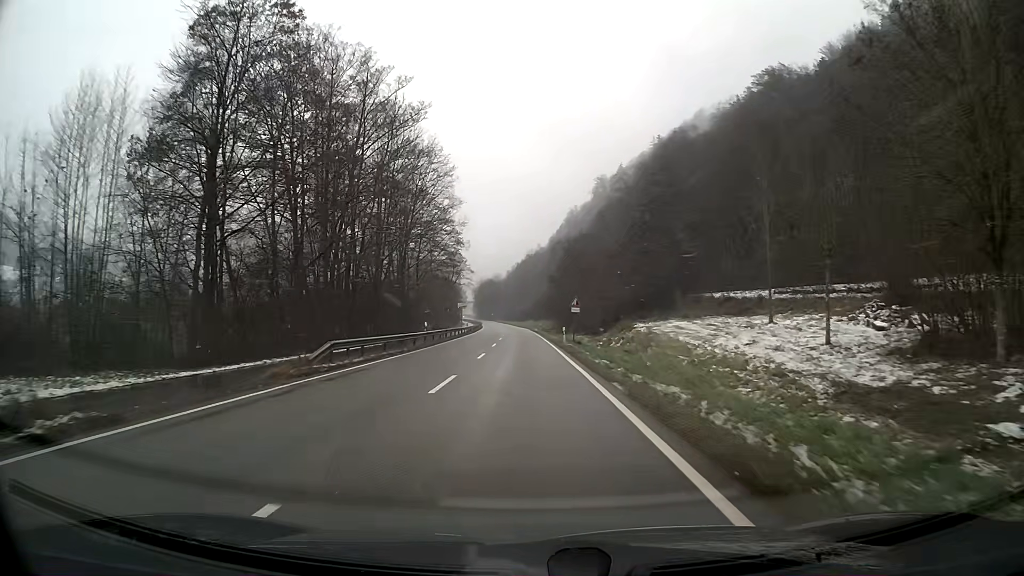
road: primary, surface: asphalt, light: Day
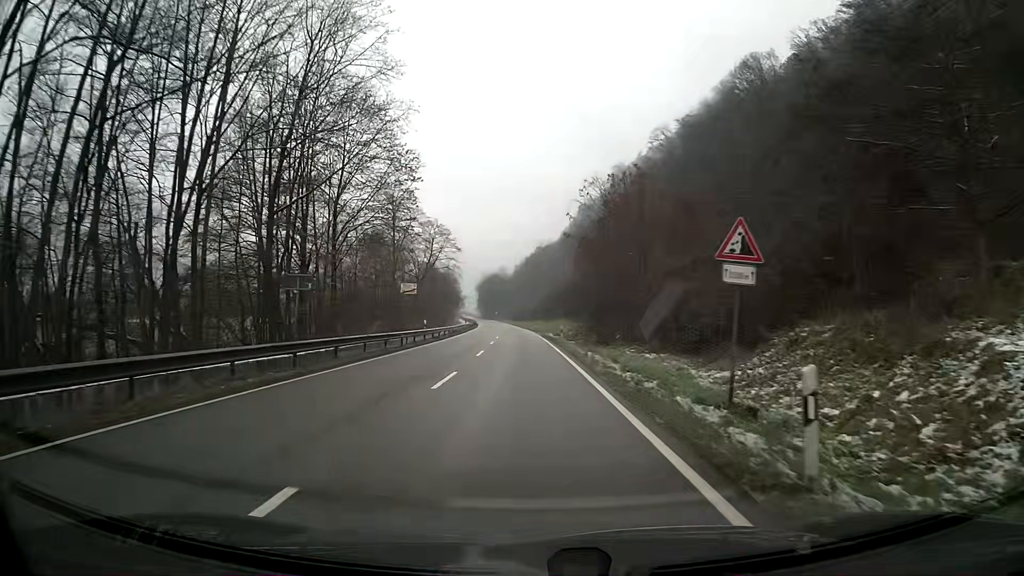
(-0.2, +35.8) m; -1°
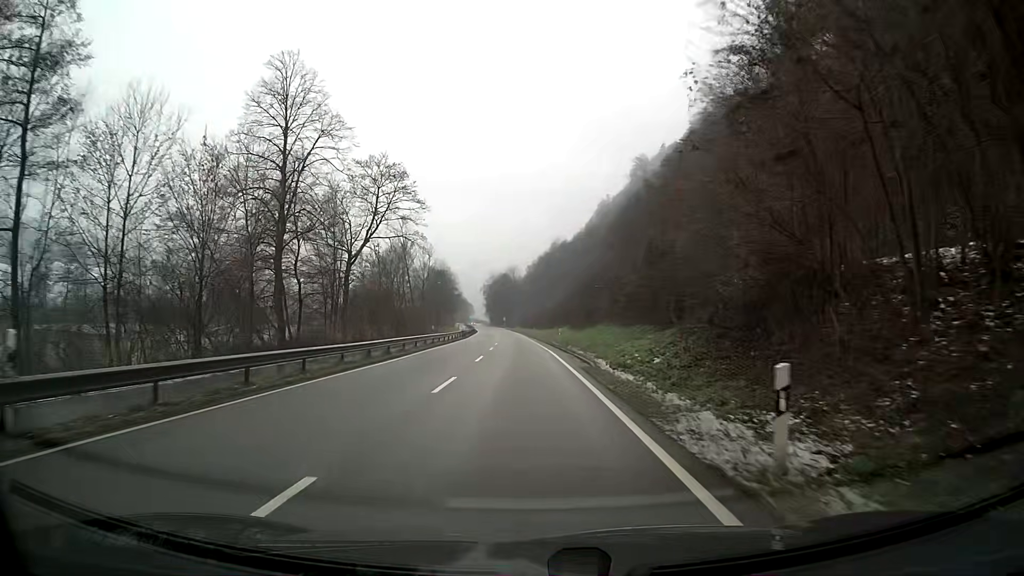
(-0.4, +35.7) m; -1°
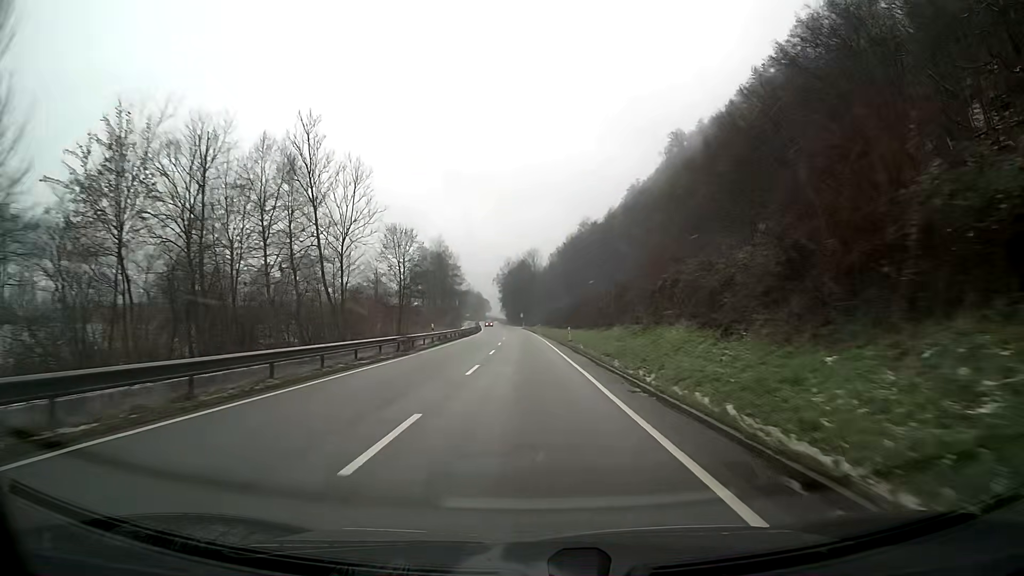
(-0.8, +44.2) m; -2°
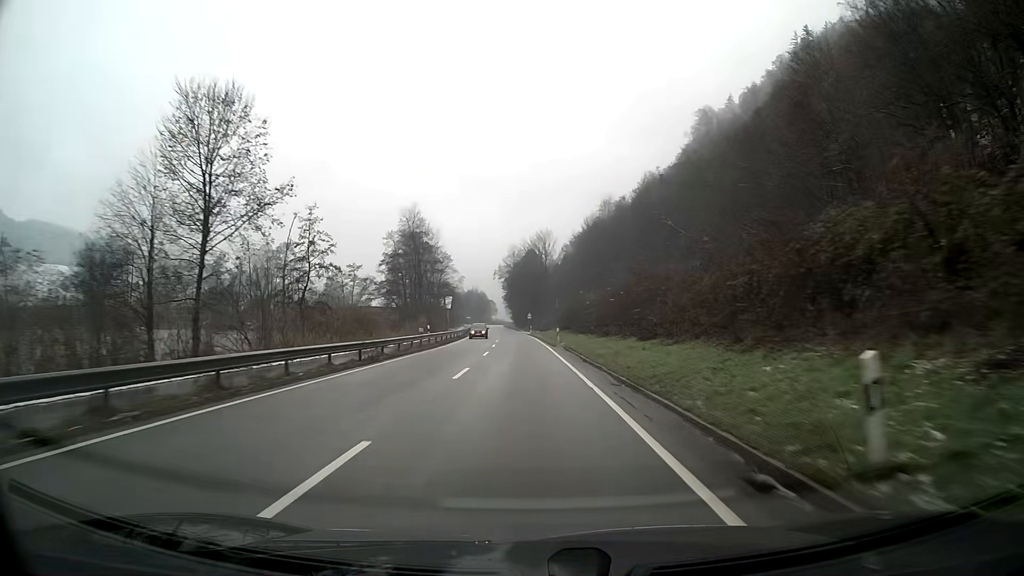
(-0.3, +39.0) m; -1°
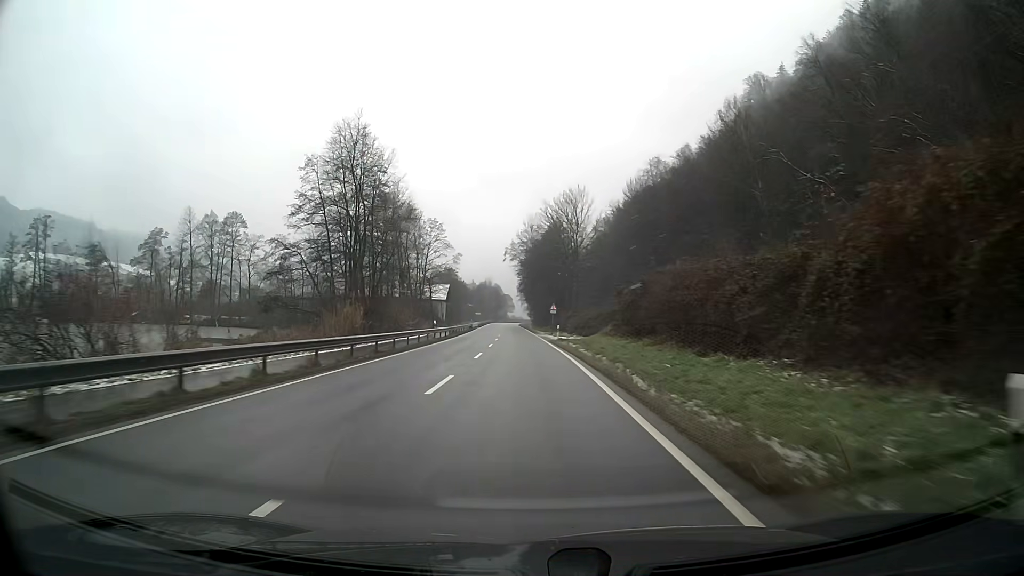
(-0.6, +41.7) m; -2°
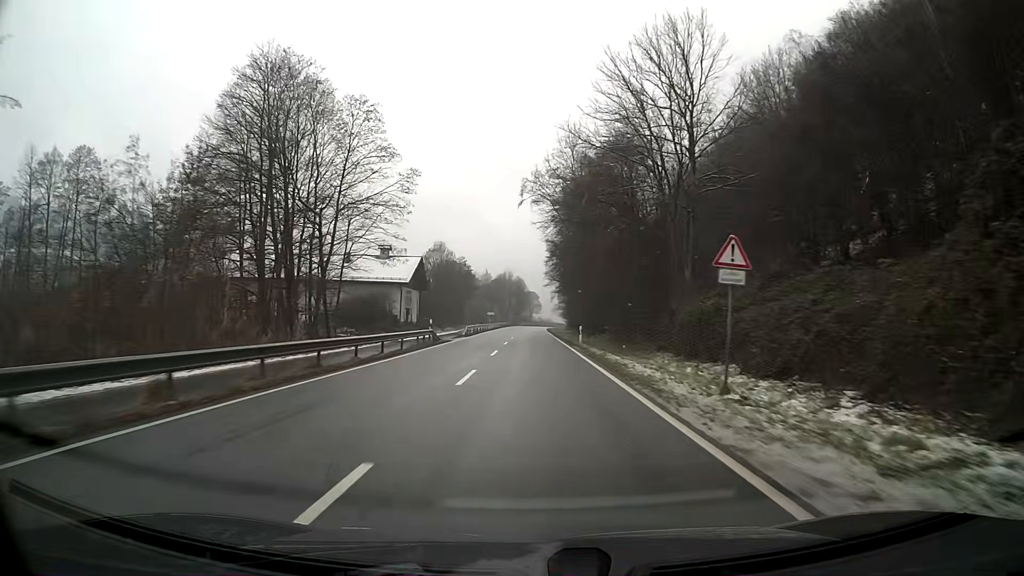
(-1.3, +57.7) m; -2°
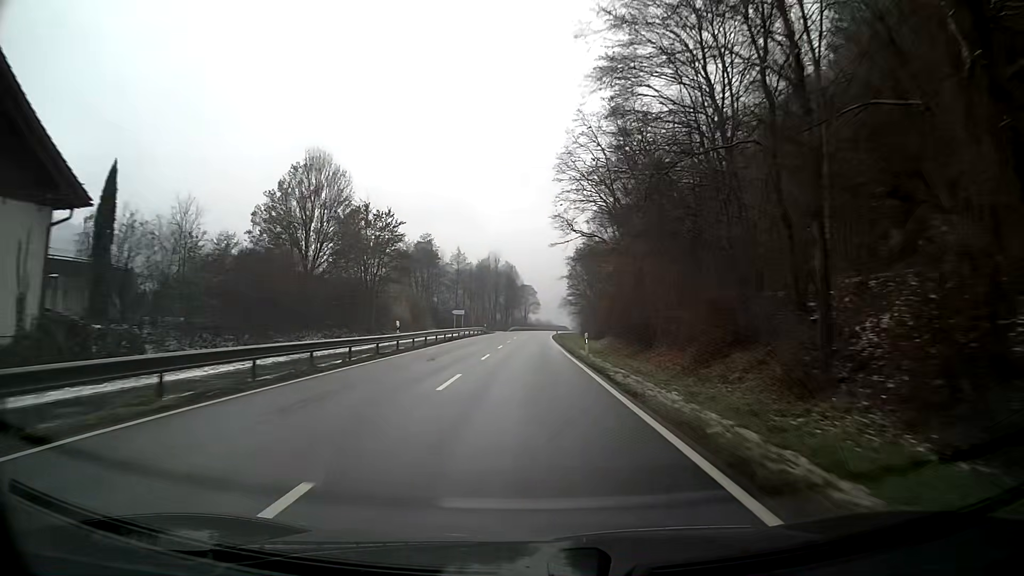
(+0.1, +60.2) m; 0°
